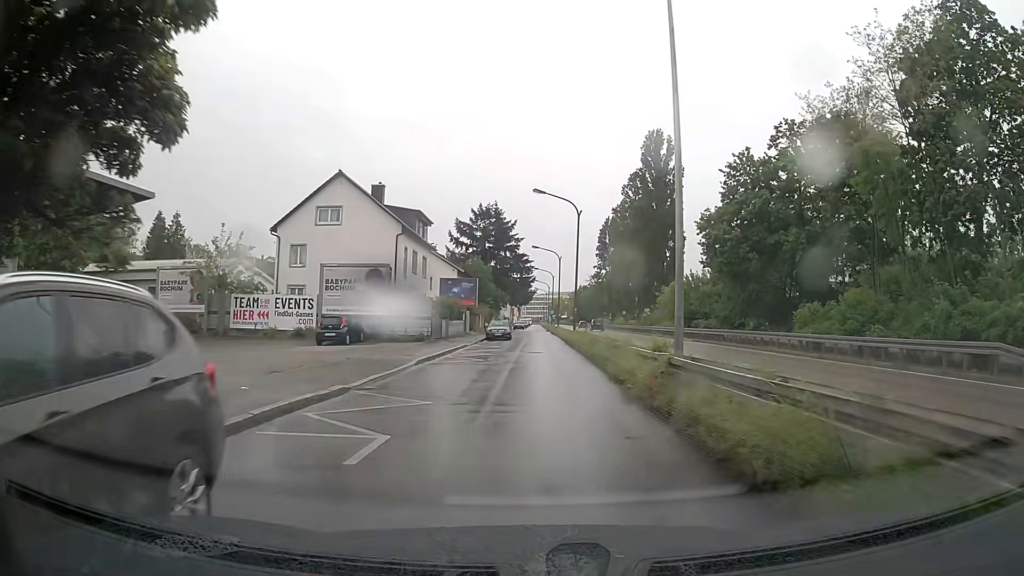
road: residential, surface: asphalt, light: Day
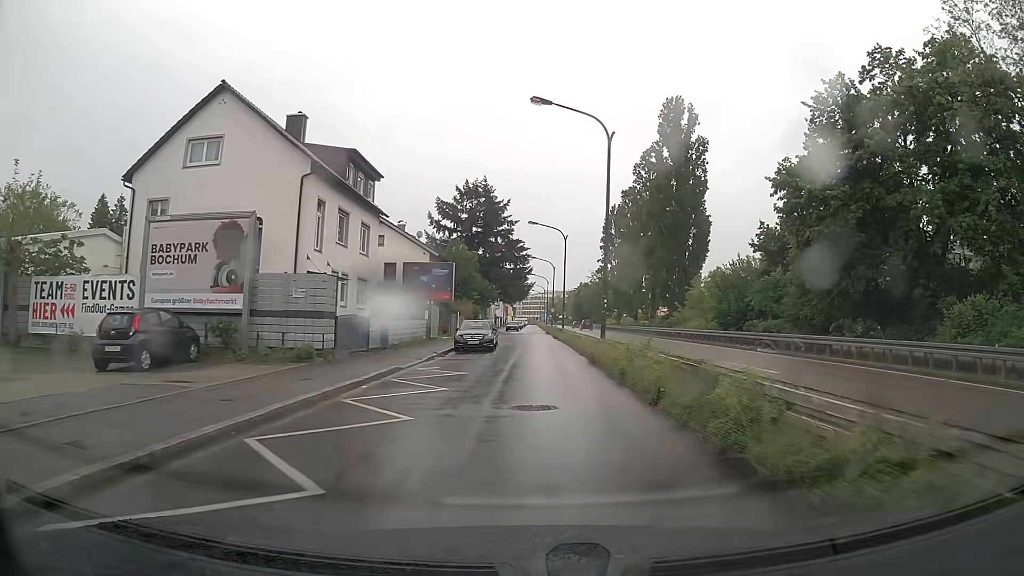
(0.0, +18.1) m; 0°
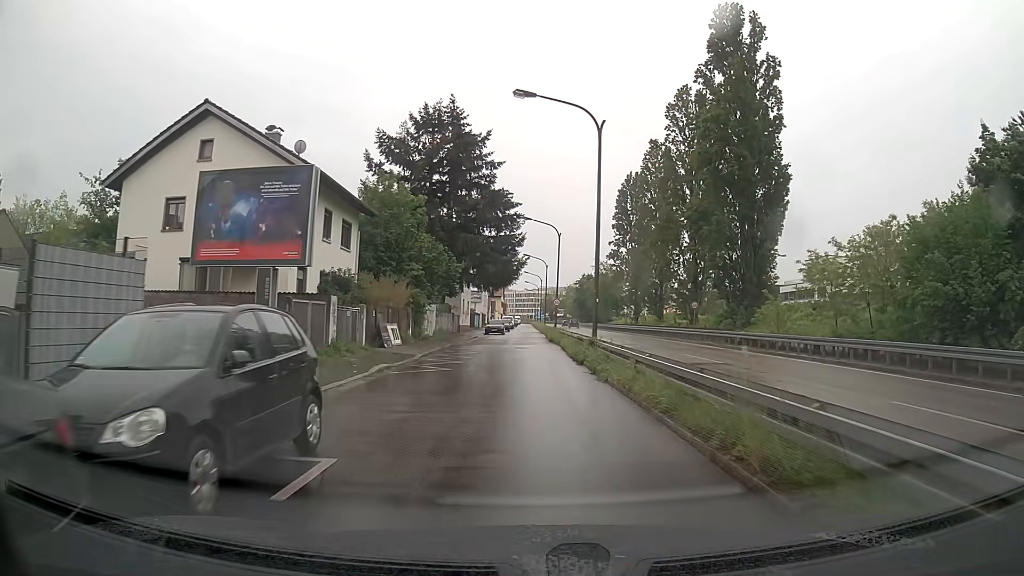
(+0.3, +31.3) m; +1°
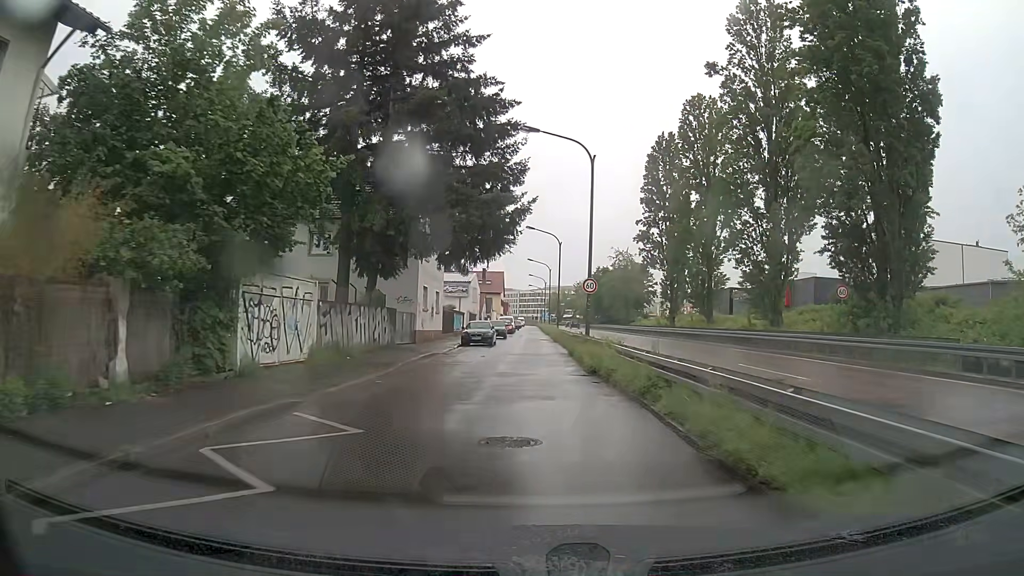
(-0.2, +25.5) m; -1°
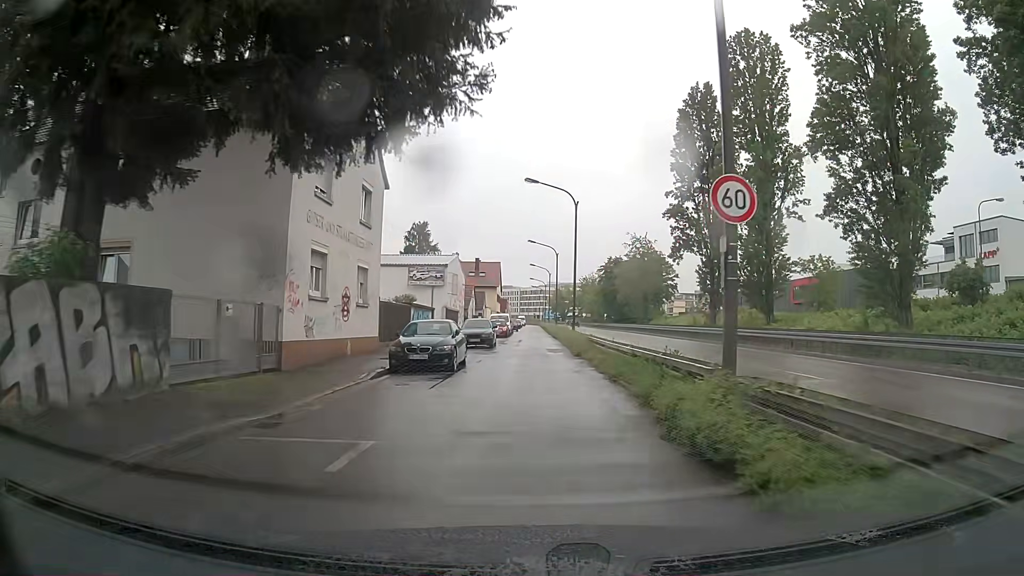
(+0.1, +19.4) m; 0°
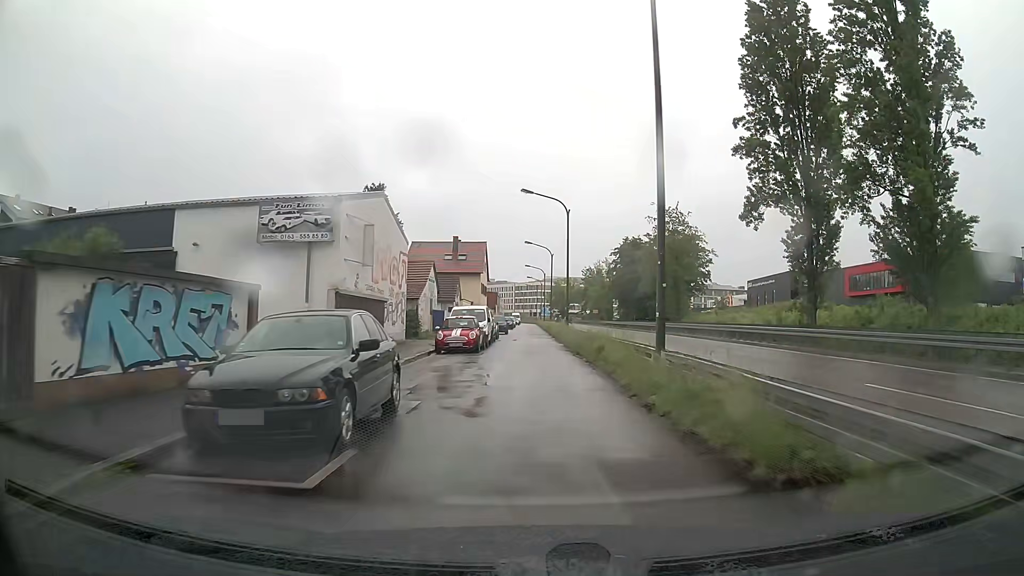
(-0.2, +26.1) m; 0°
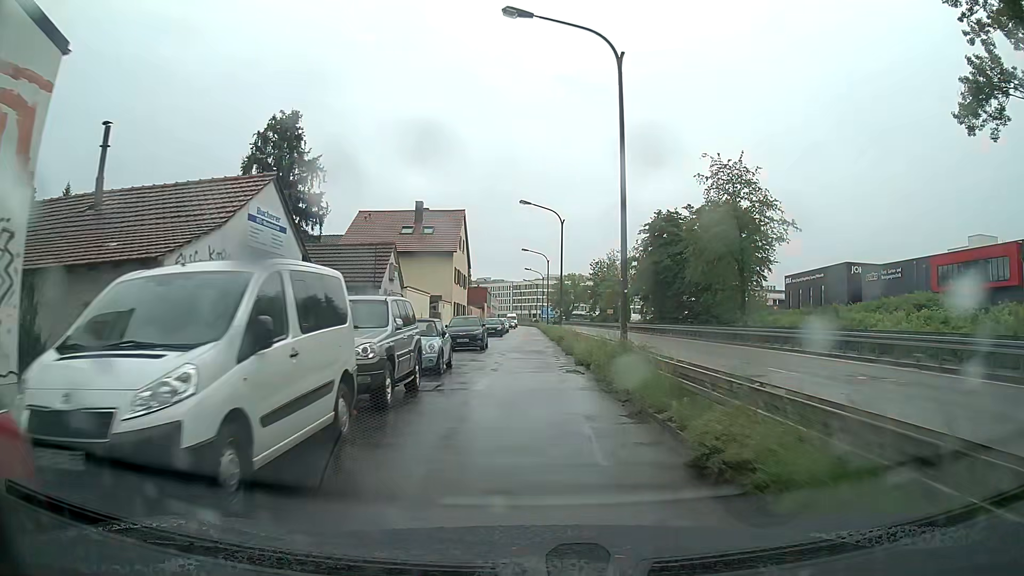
(+0.1, +26.3) m; 0°
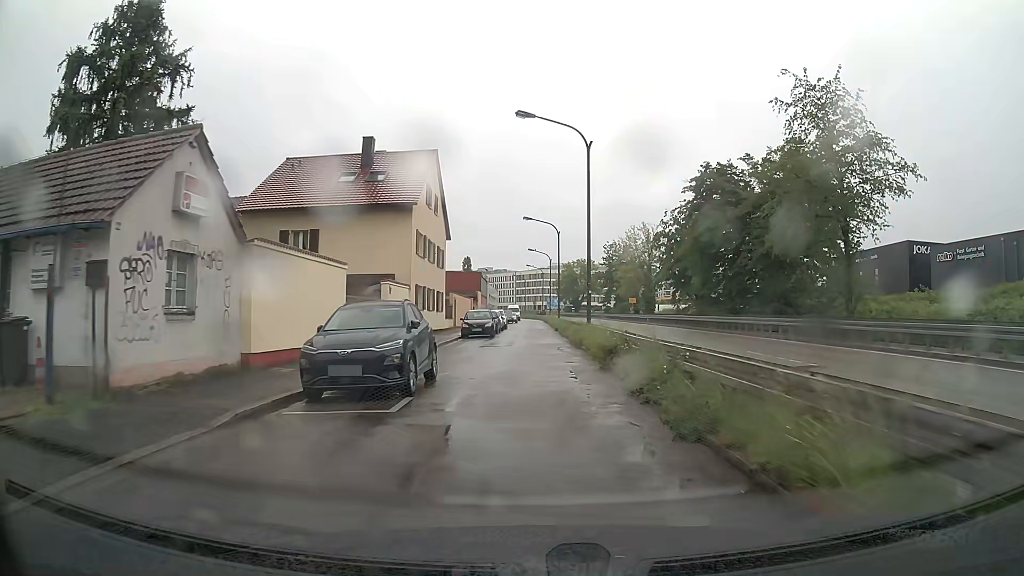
(-0.1, +19.1) m; 0°
(0, +10) (0, +20) (0, +30) (0, +40) (0, +50) (0, +60) (0, +70) (0, +80) (-1, +90) (-1, +100) m
